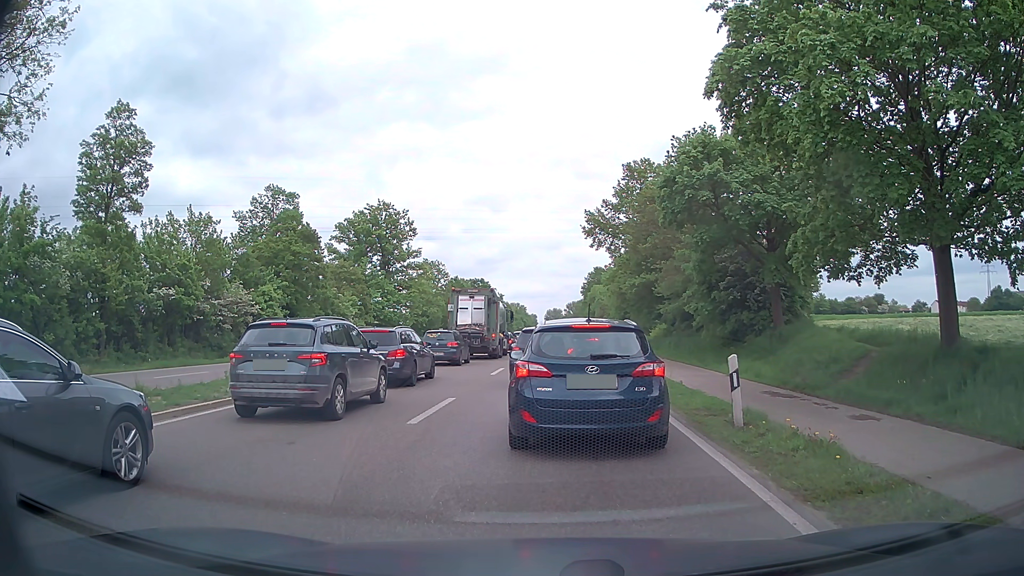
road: primary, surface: asphalt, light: Day
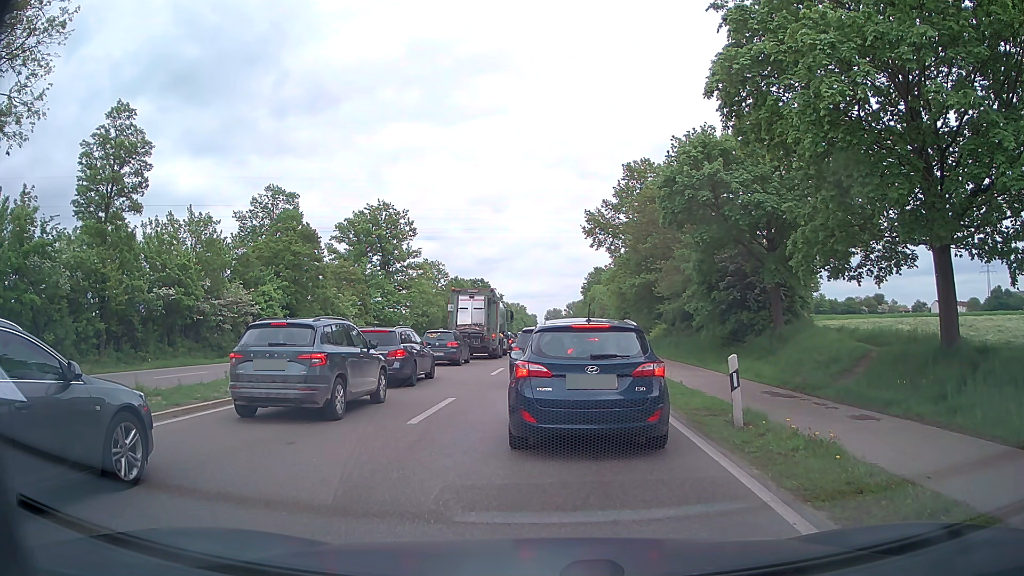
(0.0, 0.0) m; 0°
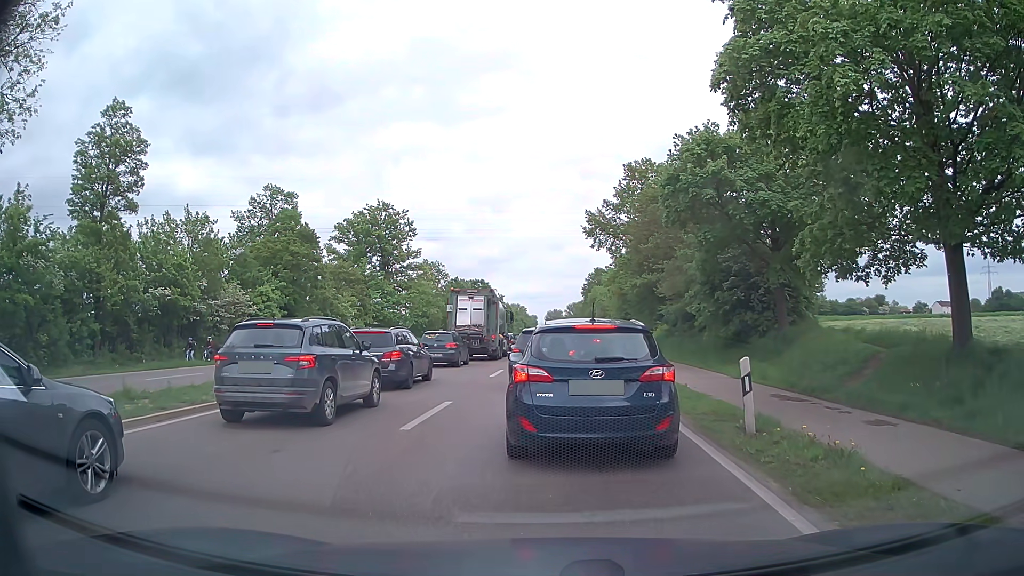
(0.0, +0.5) m; 0°
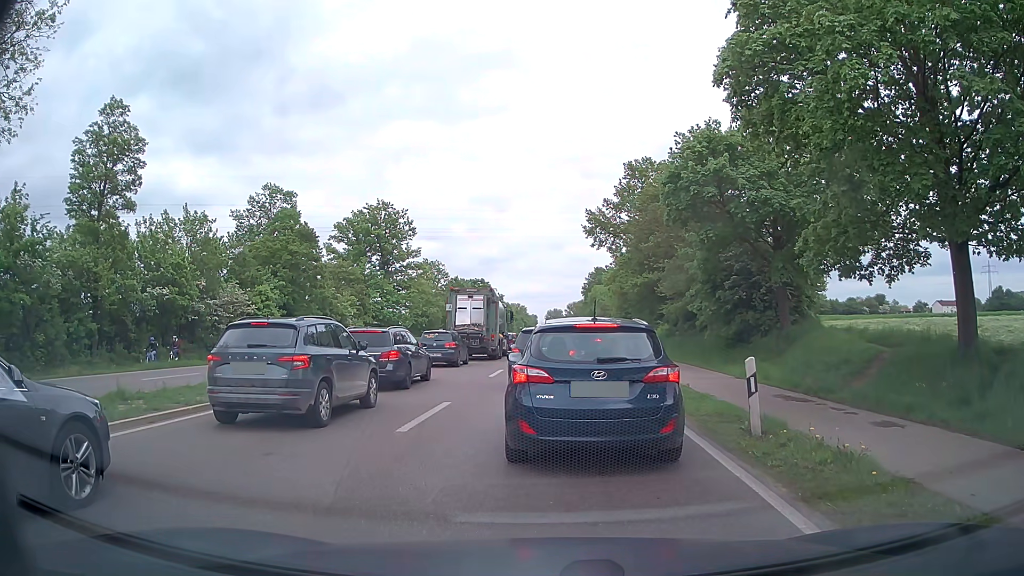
(0.0, +0.3) m; 0°
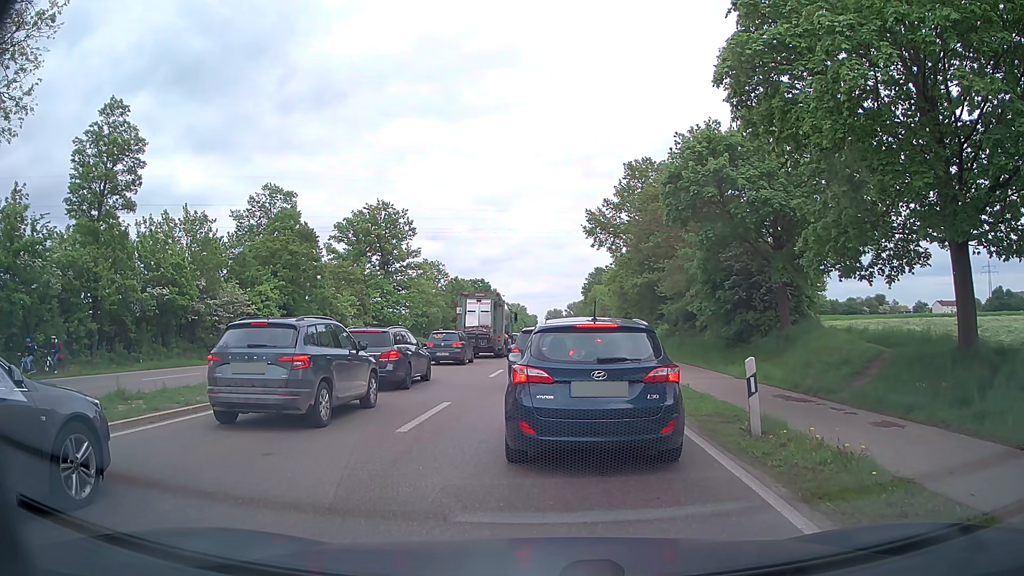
(0.0, +0.1) m; 0°
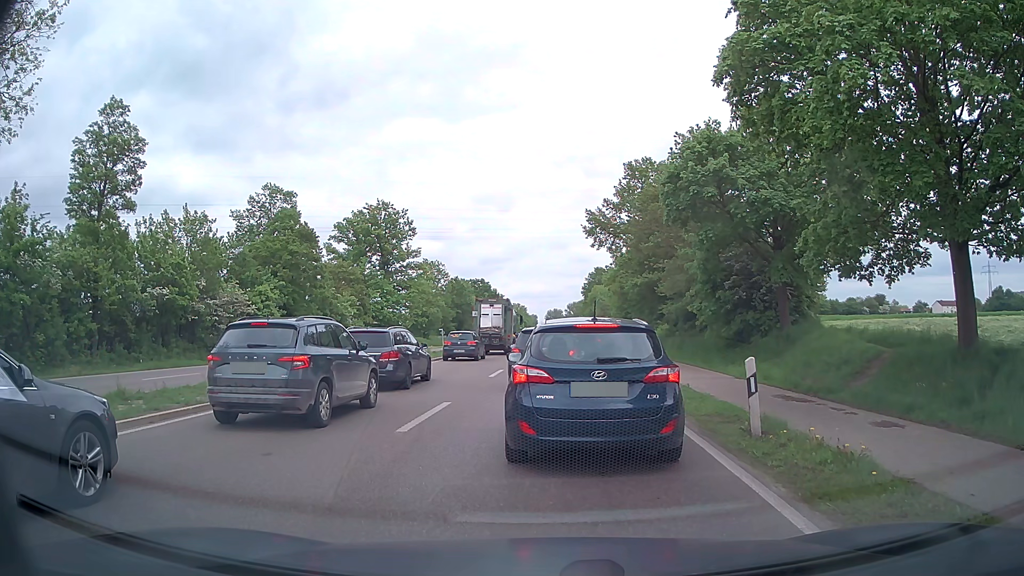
(0.0, 0.0) m; 0°
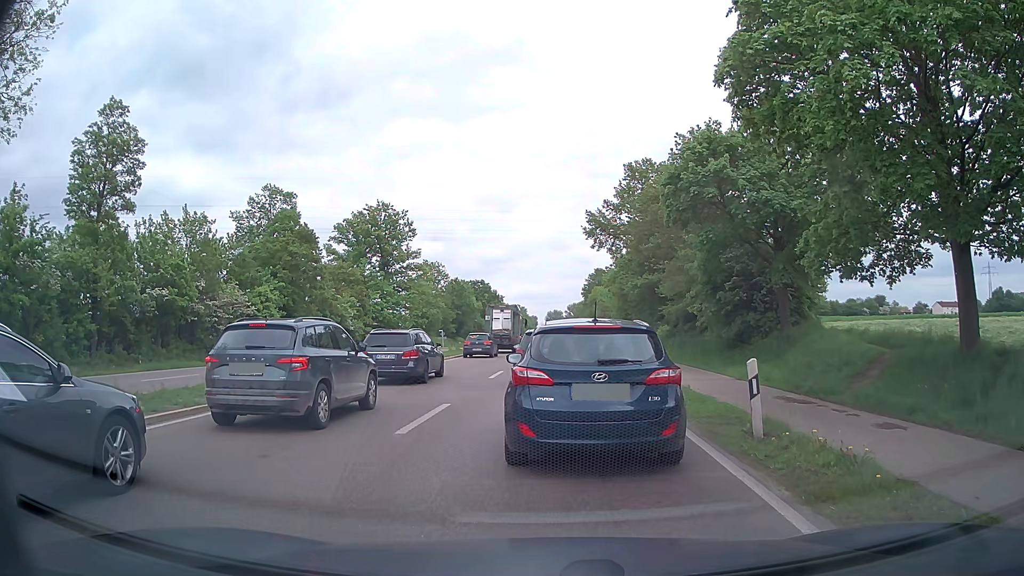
(0.0, 0.0) m; 0°
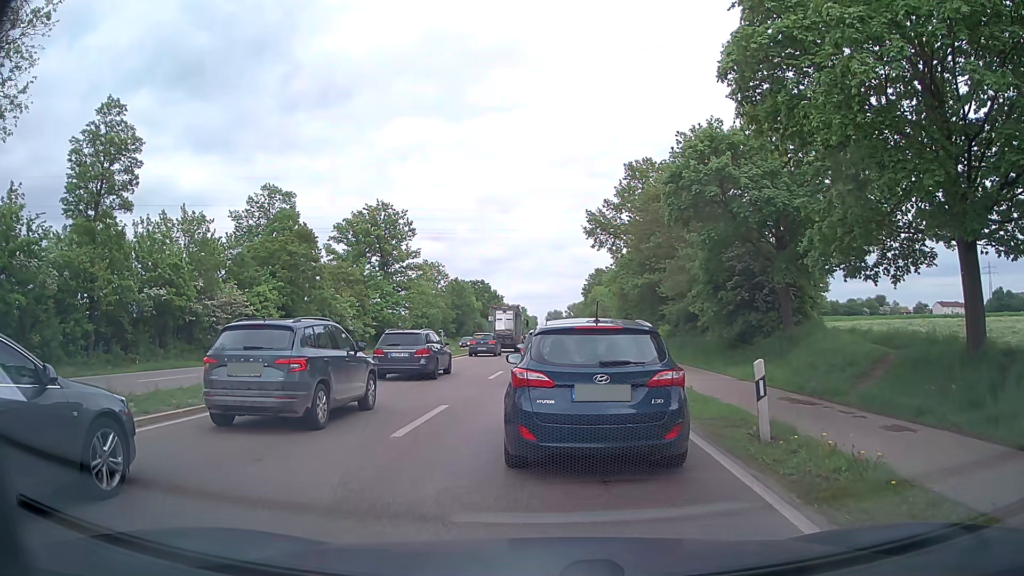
(0.0, +0.3) m; 0°
